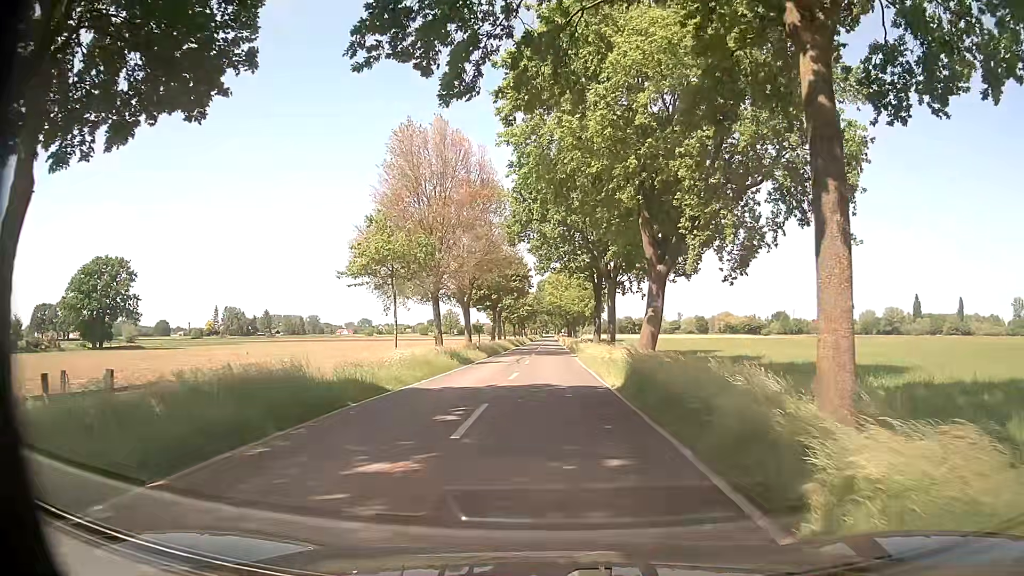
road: tertiary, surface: asphalt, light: Day
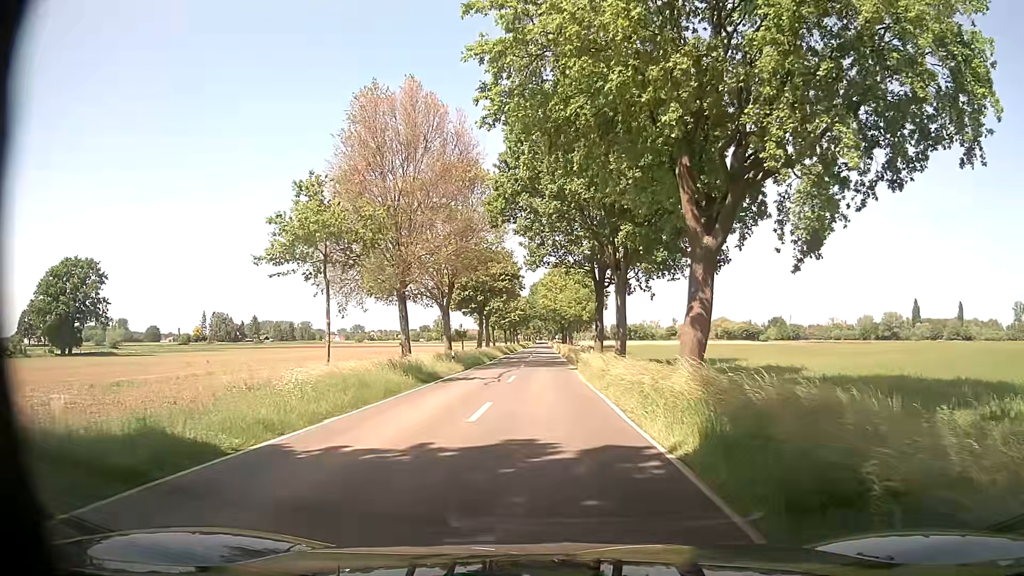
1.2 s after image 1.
(0.0, +9.0) m; +1°
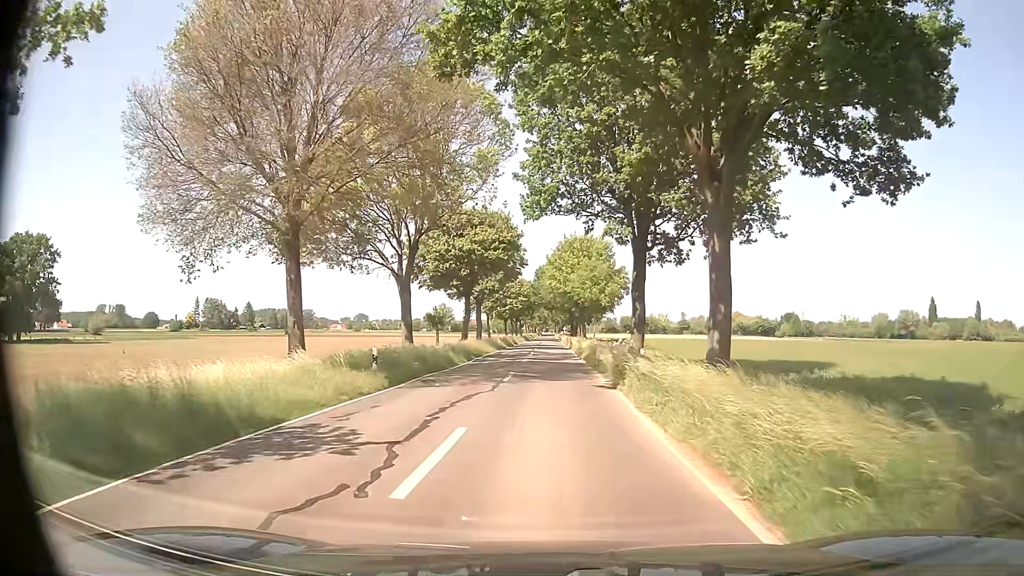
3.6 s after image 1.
(-0.4, +17.9) m; -1°
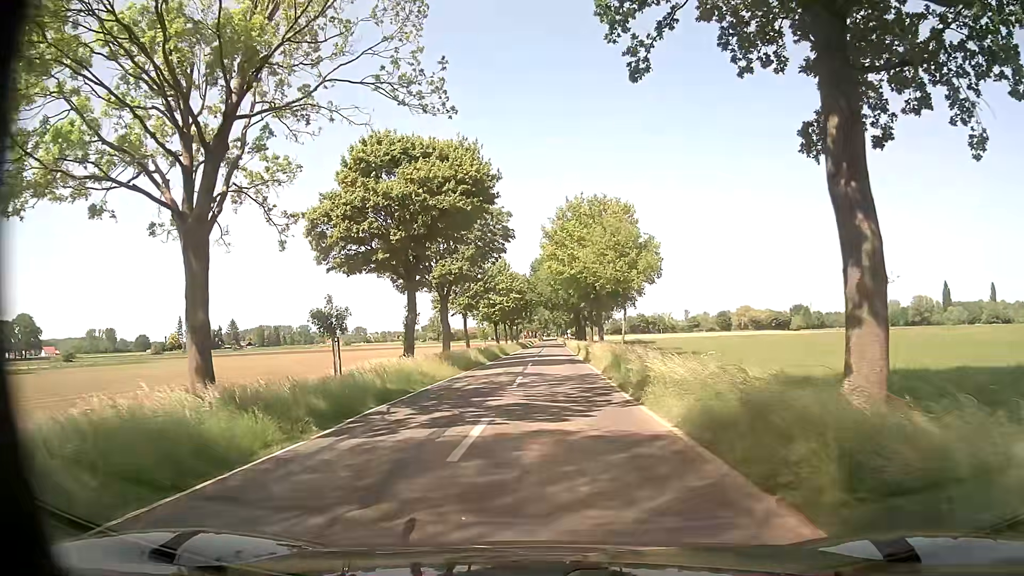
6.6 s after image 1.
(-0.1, +22.5) m; -1°
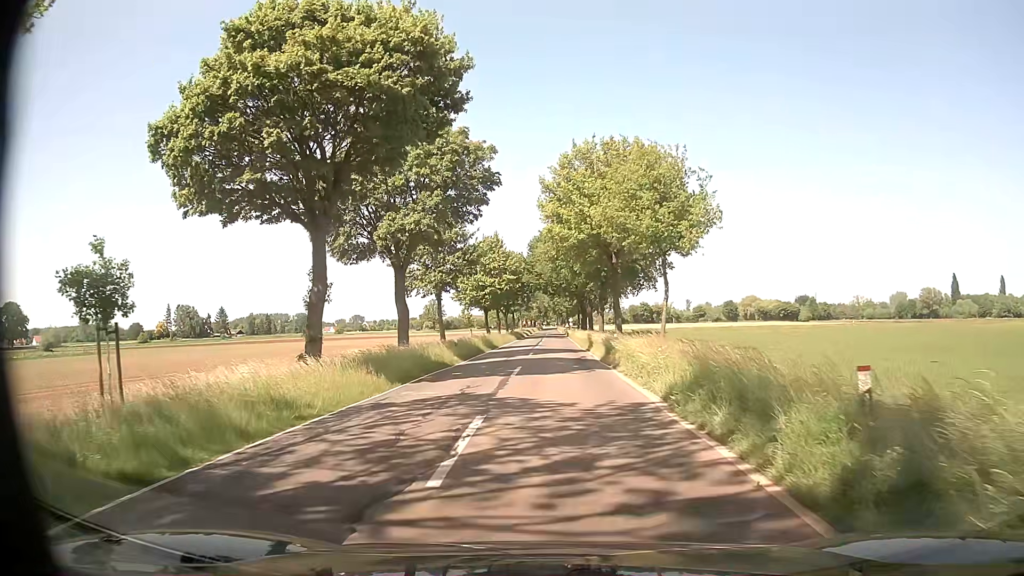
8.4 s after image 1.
(+0.1, +13.4) m; +1°
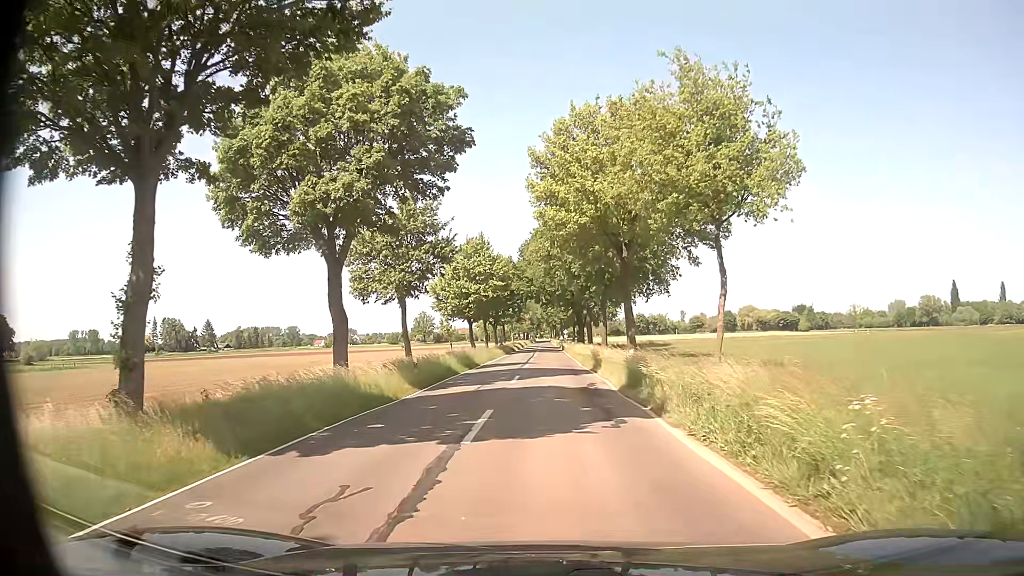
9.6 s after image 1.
(-0.1, +8.9) m; 0°
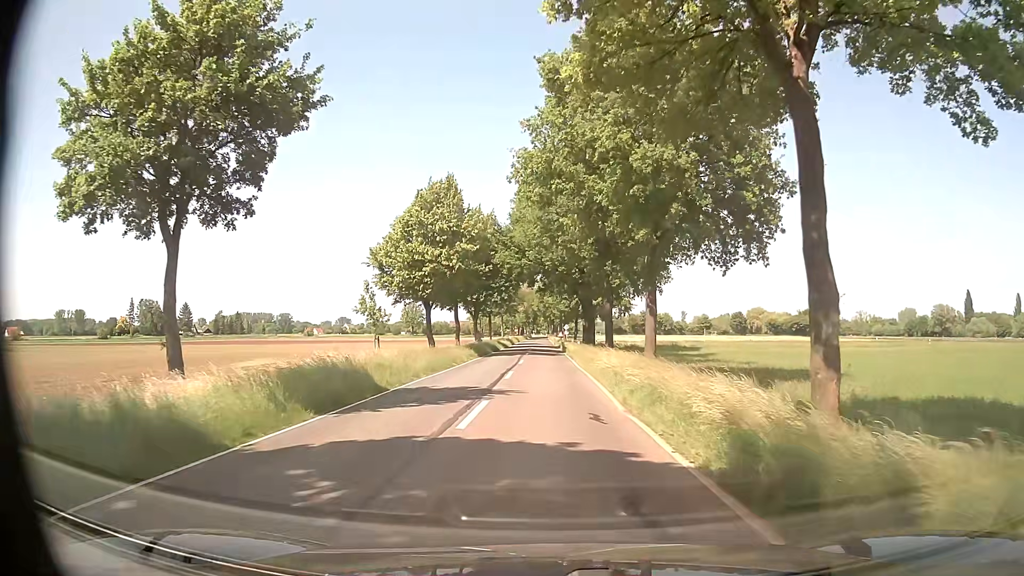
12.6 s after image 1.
(0.0, +22.3) m; 0°
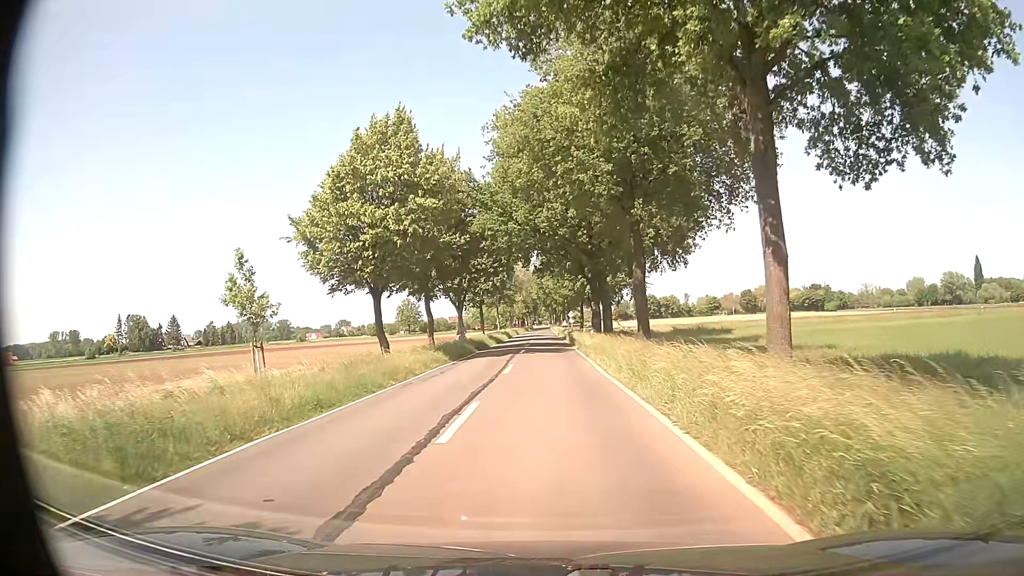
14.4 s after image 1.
(0.0, +13.5) m; 0°
(0, +10) (0, +20) (0, +30) (-1, +40) (-1, +50) (-1, +60) (-1, +70) (-1, +80) (-2, +90) (-2, +100) m
